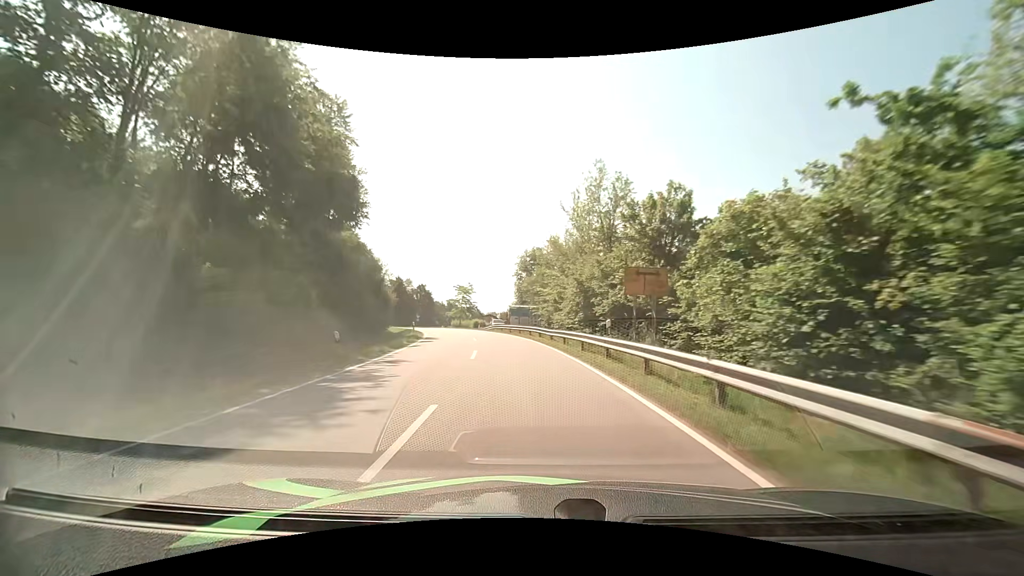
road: tertiary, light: Day
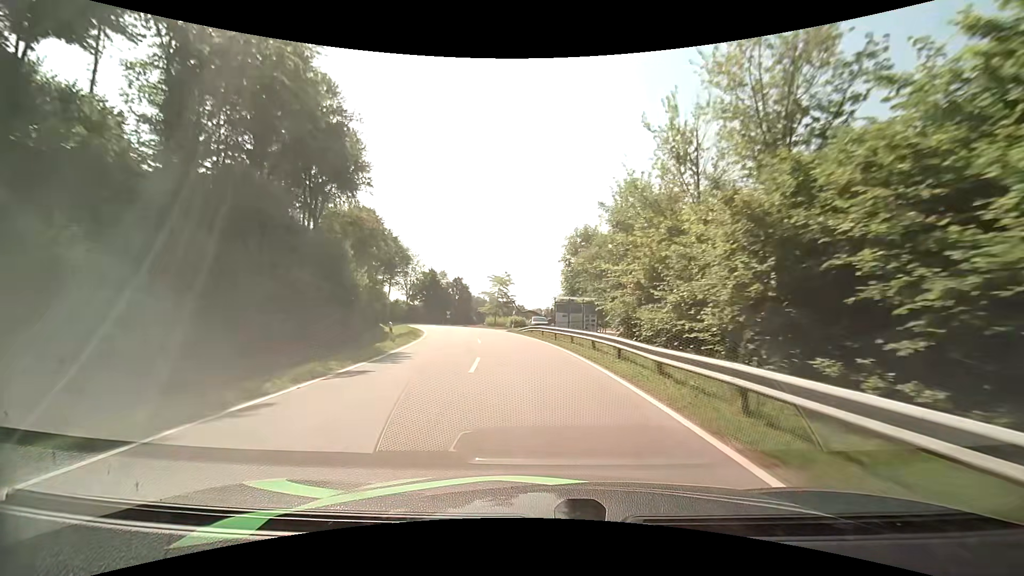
(-0.7, +16.5) m; -5°
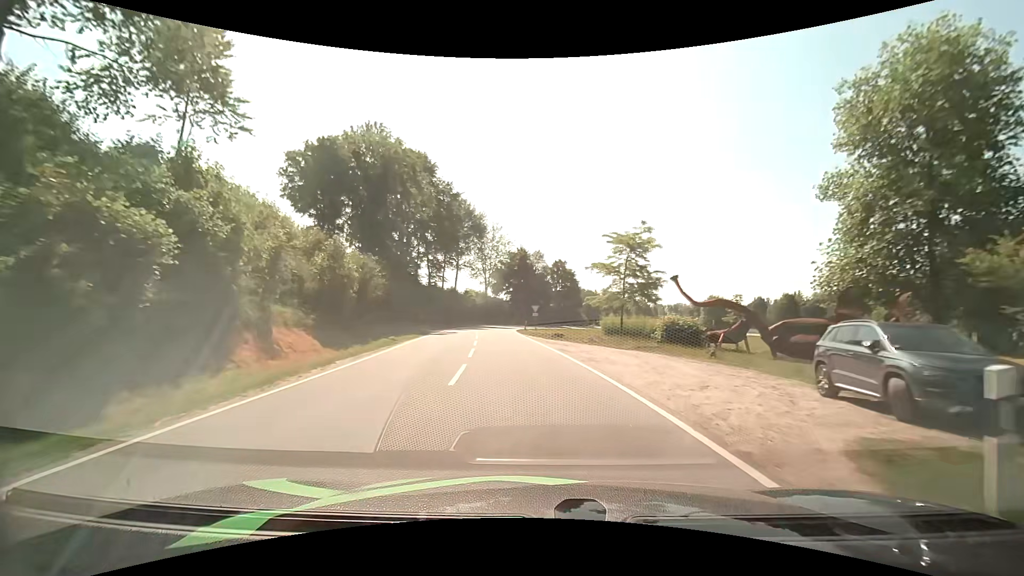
(-3.9, +38.7) m; -12°
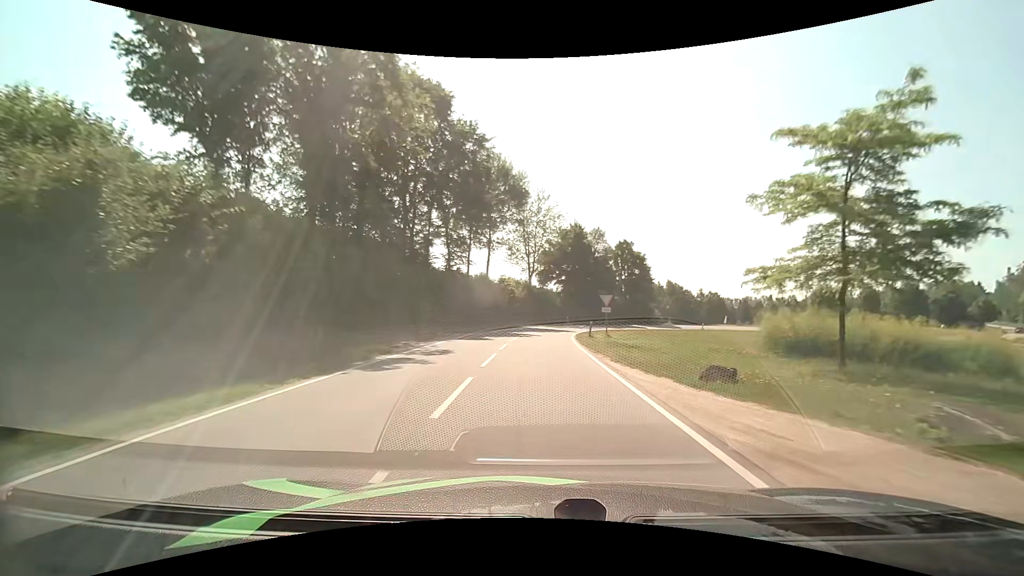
(-1.3, +21.2) m; -6°
(0, +10) (0, +20) (0, +30) (+1, +40) (+4, +50) (+8, +59) (+13, +67) (+21, +74) (+29, +79) (+39, +82) m
